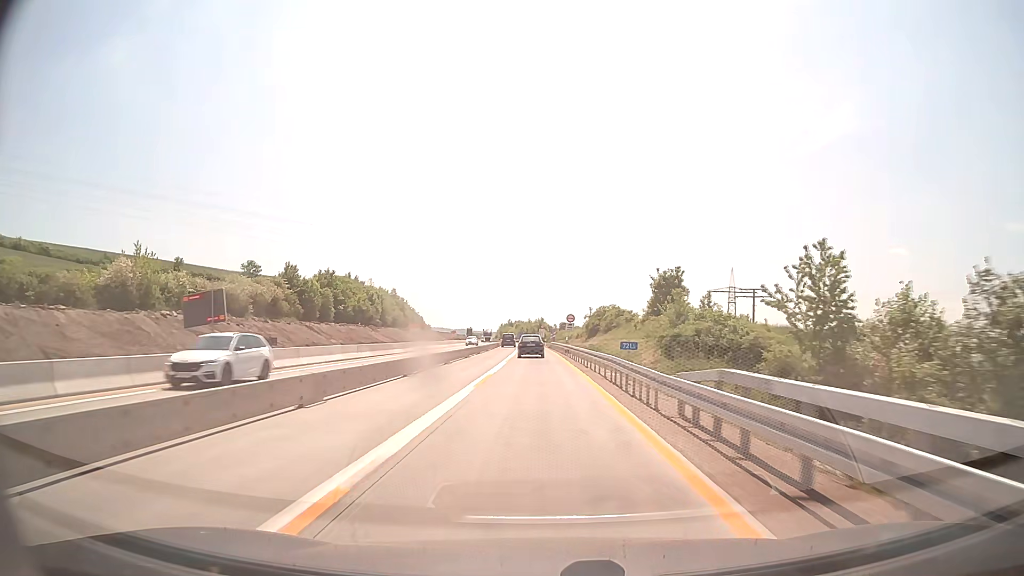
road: motorway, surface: concrete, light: Day
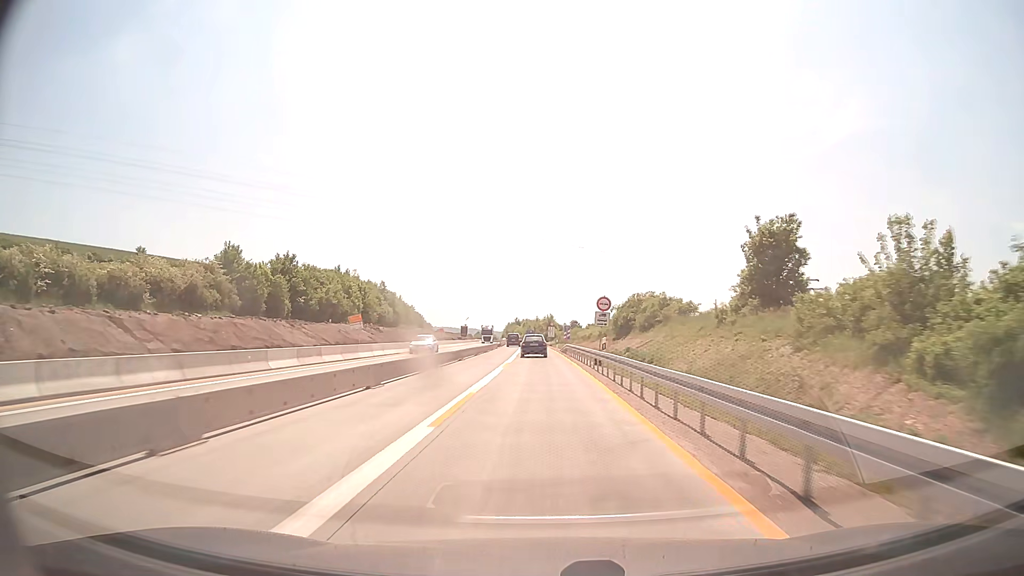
(-0.2, +25.5) m; -1°
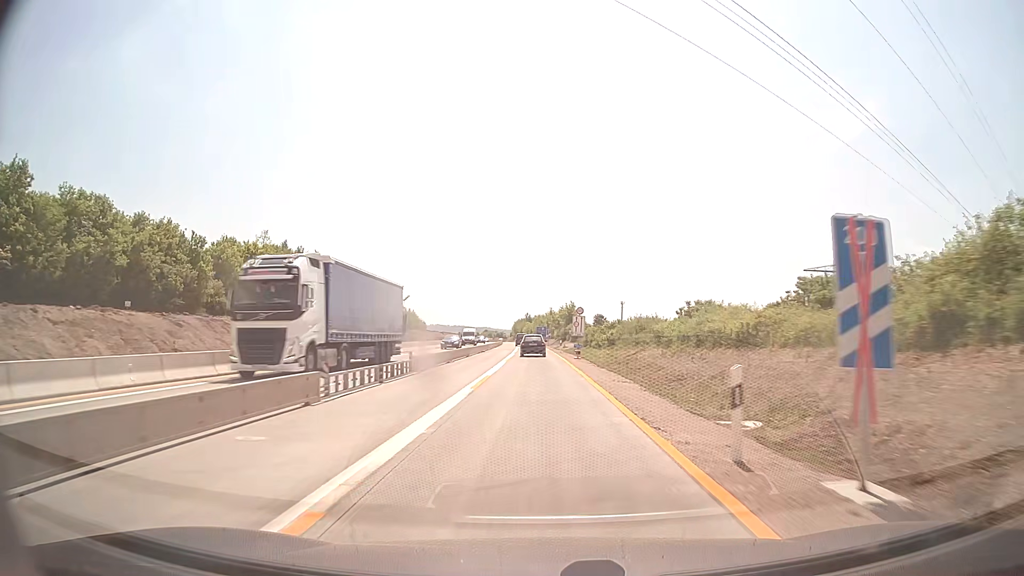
(-0.5, +64.5) m; -1°
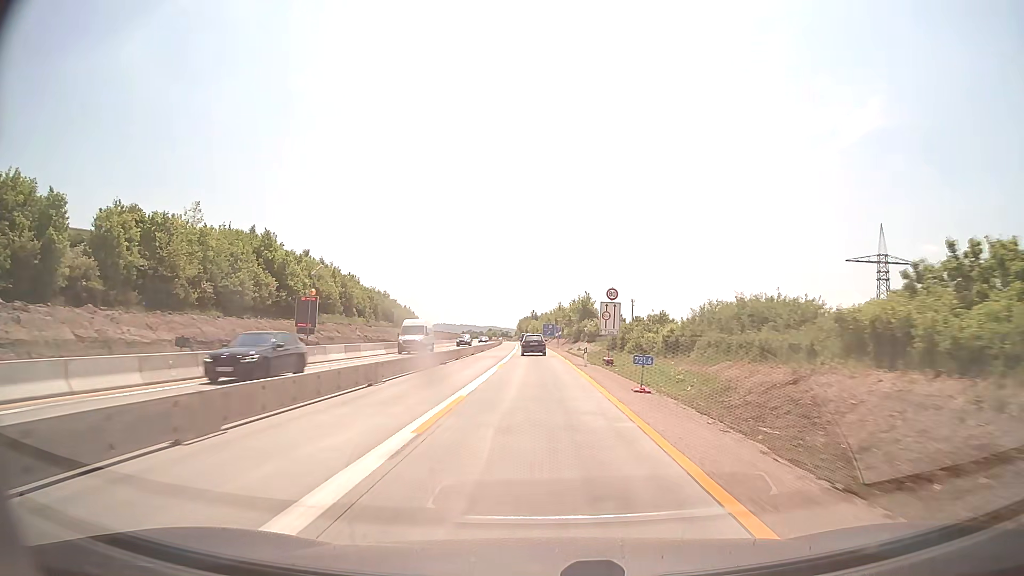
(-0.2, +26.0) m; -1°
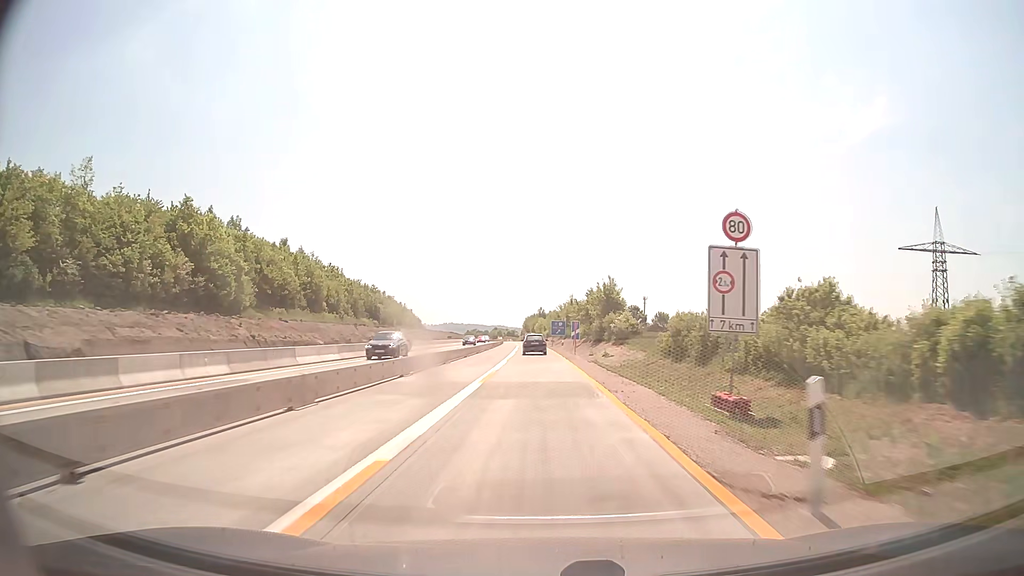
(-0.1, +26.0) m; -1°
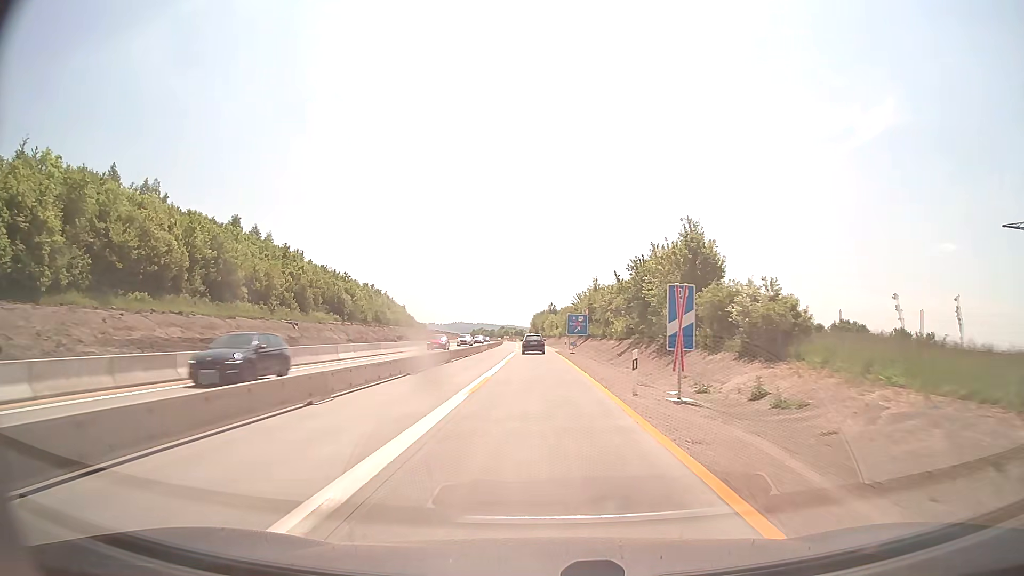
(-0.3, +39.1) m; -1°
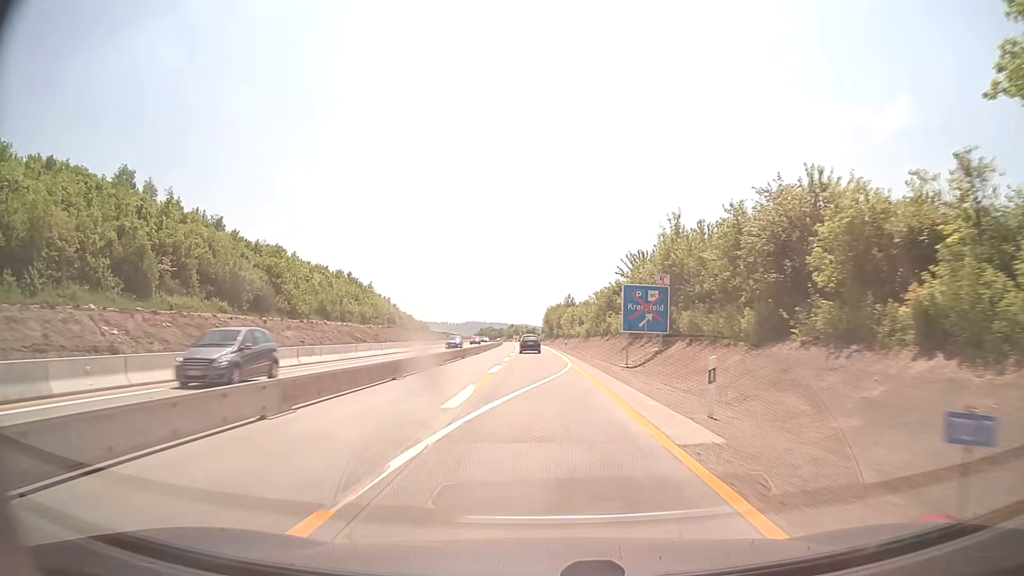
(-0.5, +52.3) m; -1°
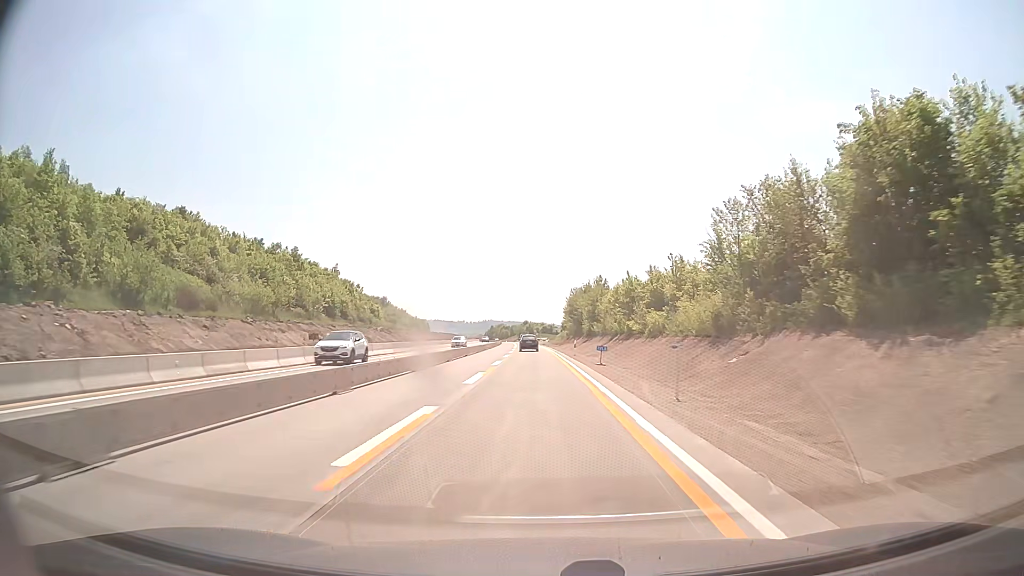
(-0.6, +65.4) m; -2°
(0, +10) (0, +20) (0, +30) (0, +40) (-1, +50) (-1, +60) (-1, +70) (-1, +80) (-2, +90) (-2, +100) m
